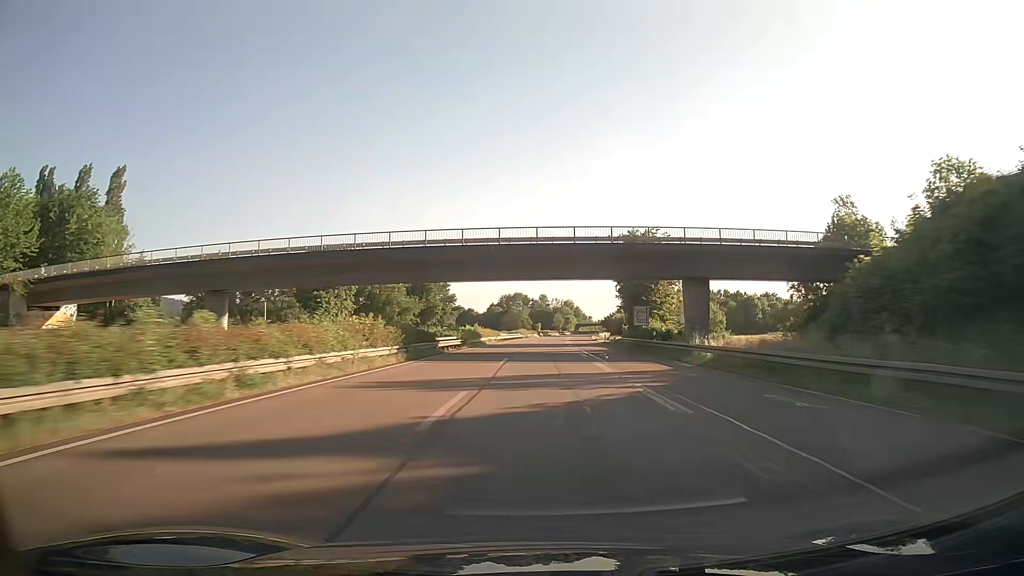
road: trunk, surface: asphalt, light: Day
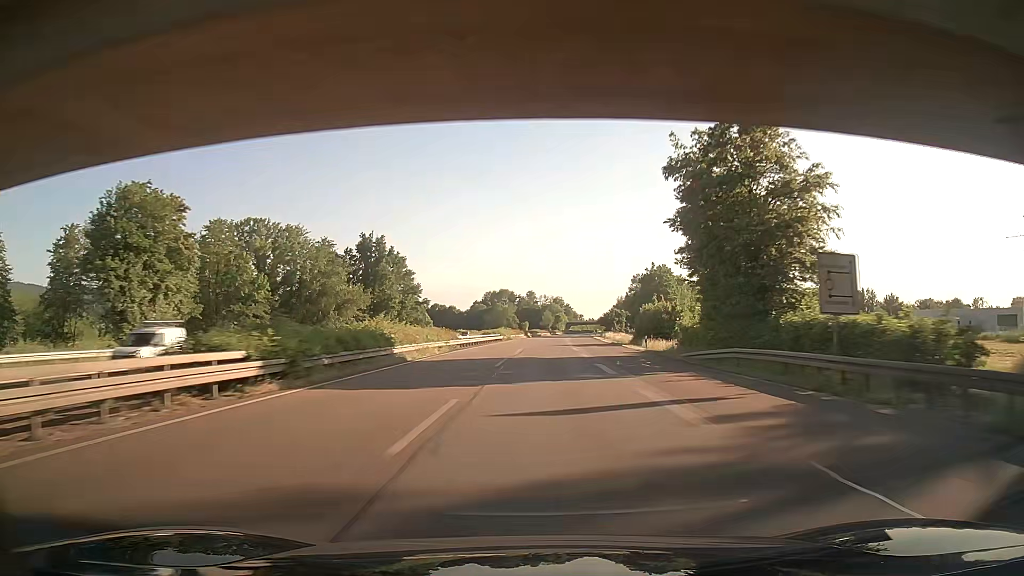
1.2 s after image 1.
(+0.4, +37.7) m; +1°
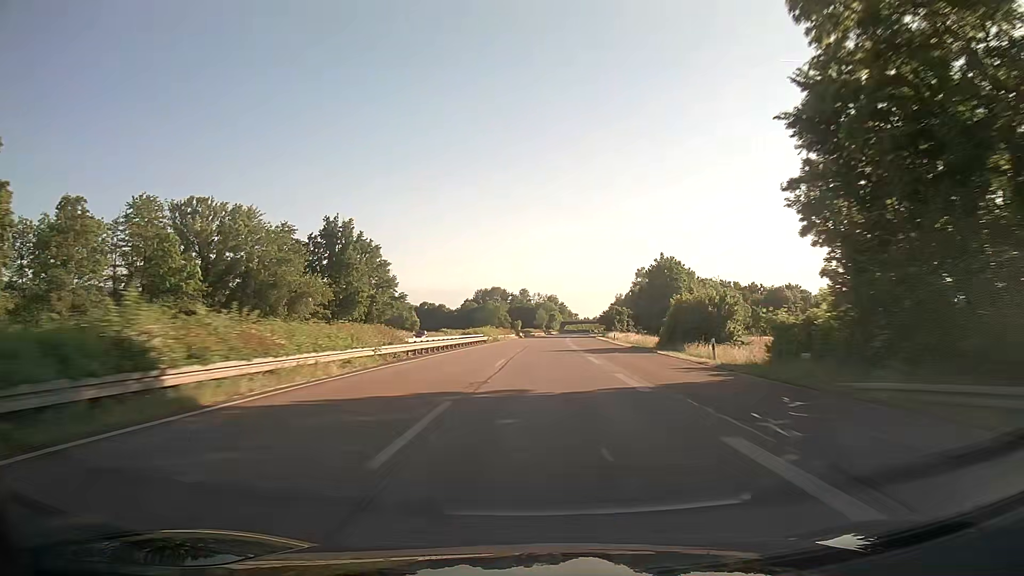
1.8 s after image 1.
(+0.1, +18.9) m; +1°
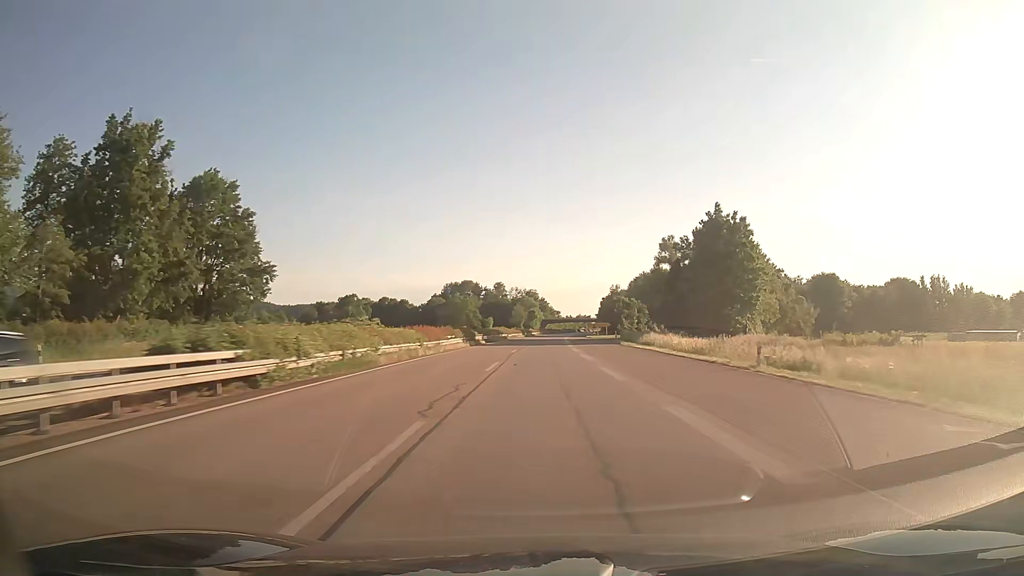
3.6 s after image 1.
(+0.8, +56.9) m; +2°
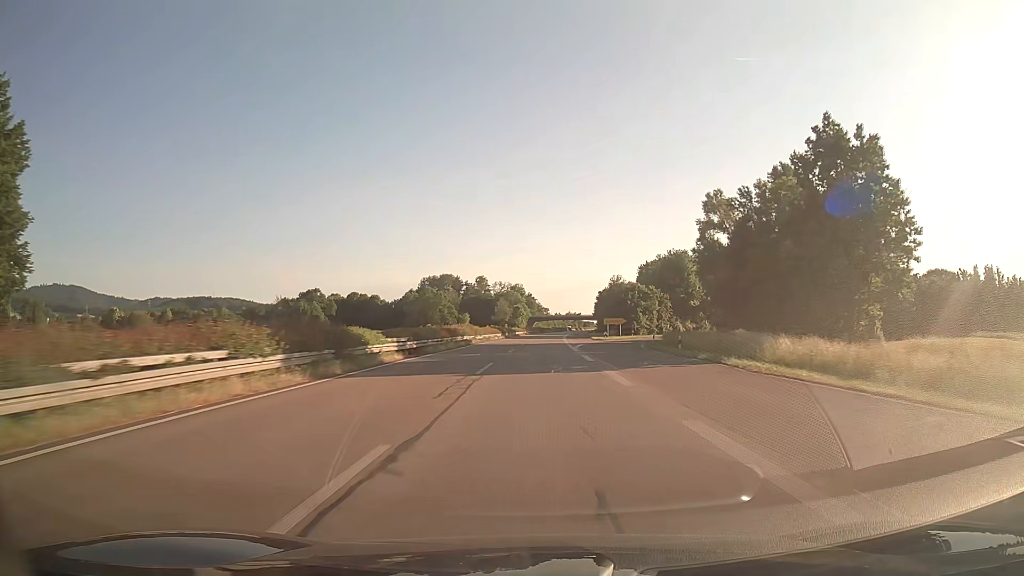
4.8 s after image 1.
(+0.4, +38.0) m; +1°
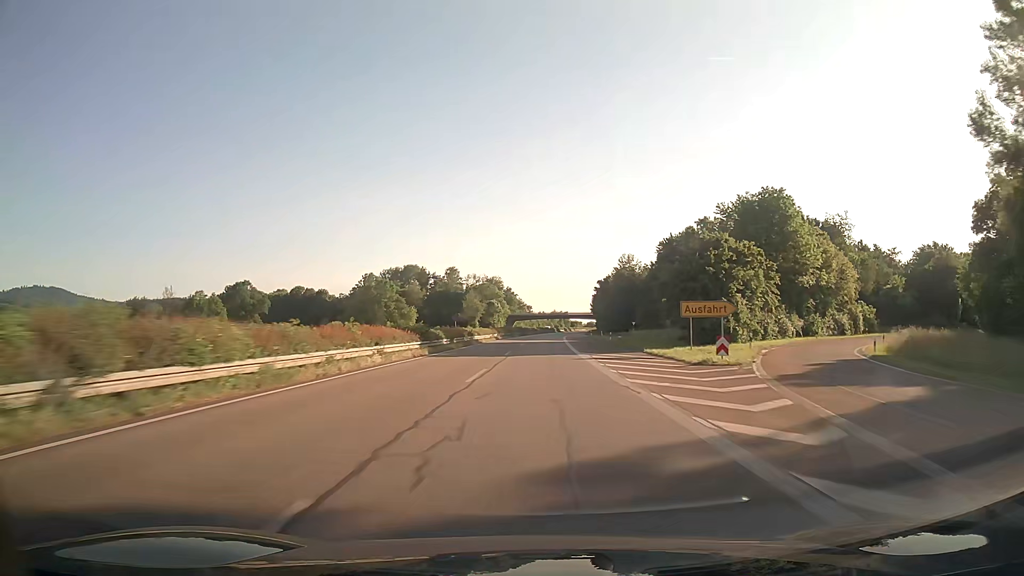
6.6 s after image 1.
(+0.8, +56.9) m; +1°
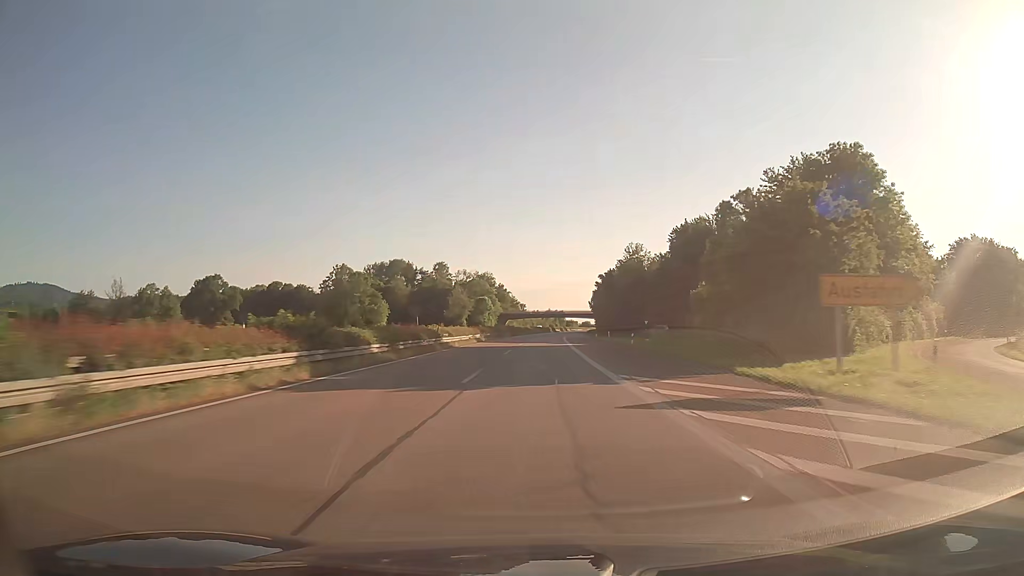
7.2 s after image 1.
(+0.1, +19.0) m; +1°
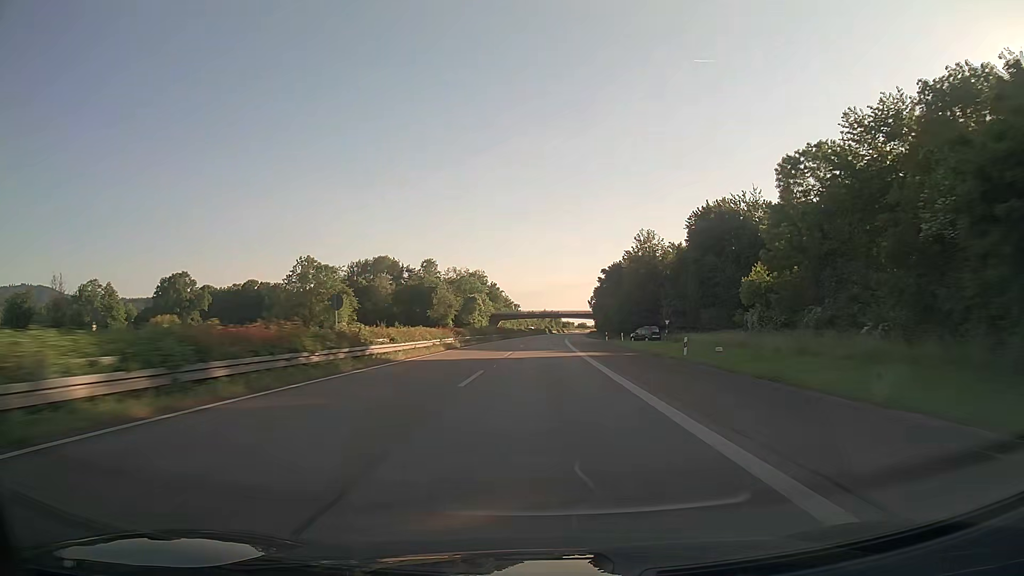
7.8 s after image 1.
(+0.1, +19.0) m; +1°
(0, +10) (0, +20) (0, +30) (0, +40) (+1, +50) (+1, +60) (+1, +70) (+2, +80) (+2, +90) (+3, +100) m
